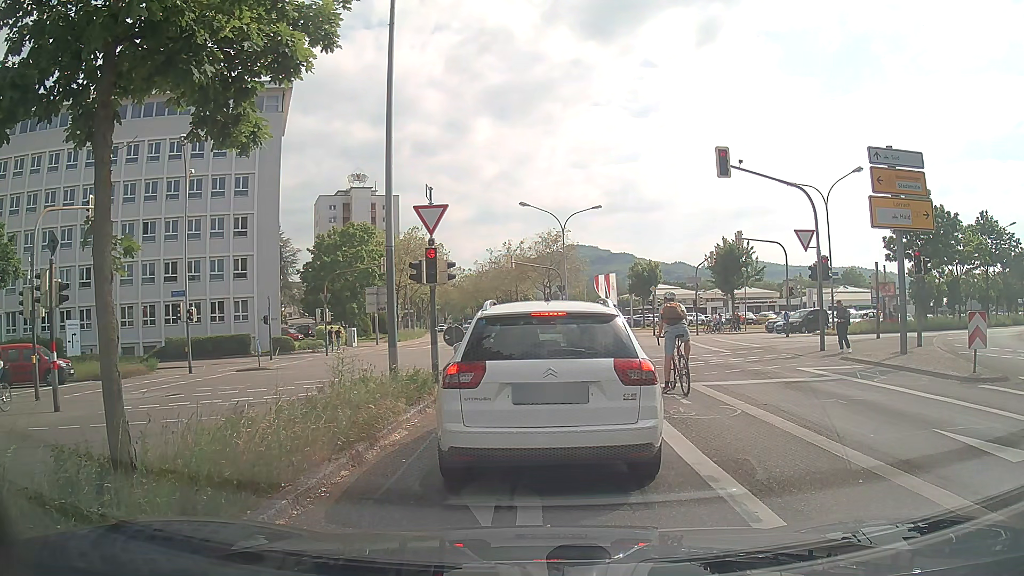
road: secondary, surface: asphalt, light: Day
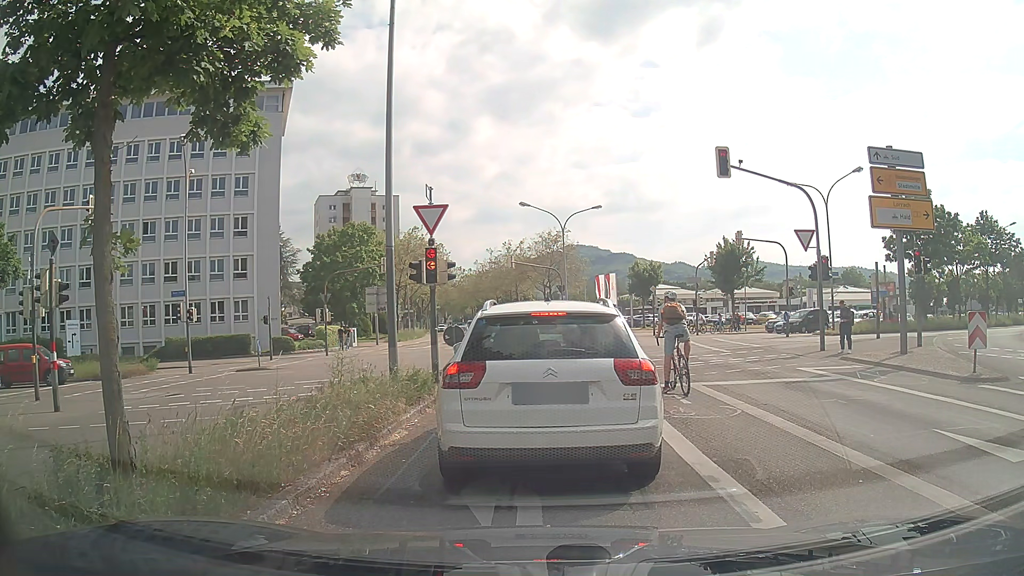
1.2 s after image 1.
(0.0, 0.0) m; 0°
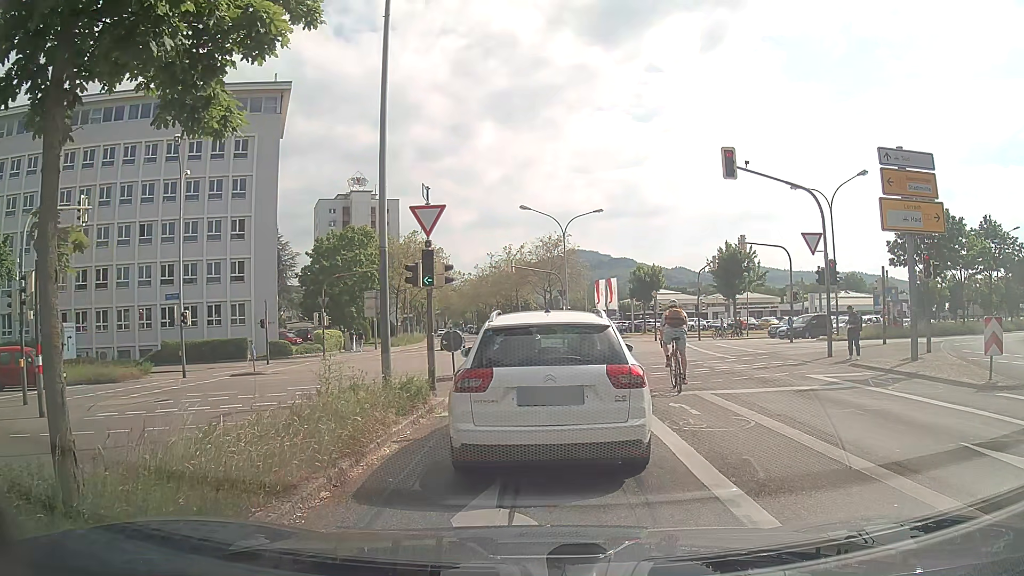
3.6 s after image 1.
(0.0, +0.7) m; +1°
